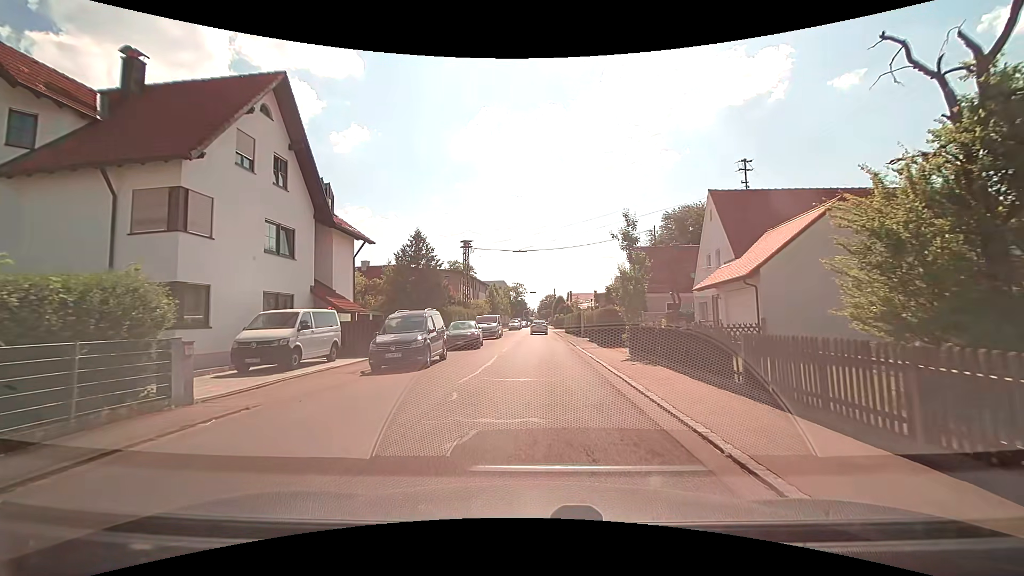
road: unclassified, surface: asphalt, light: Day
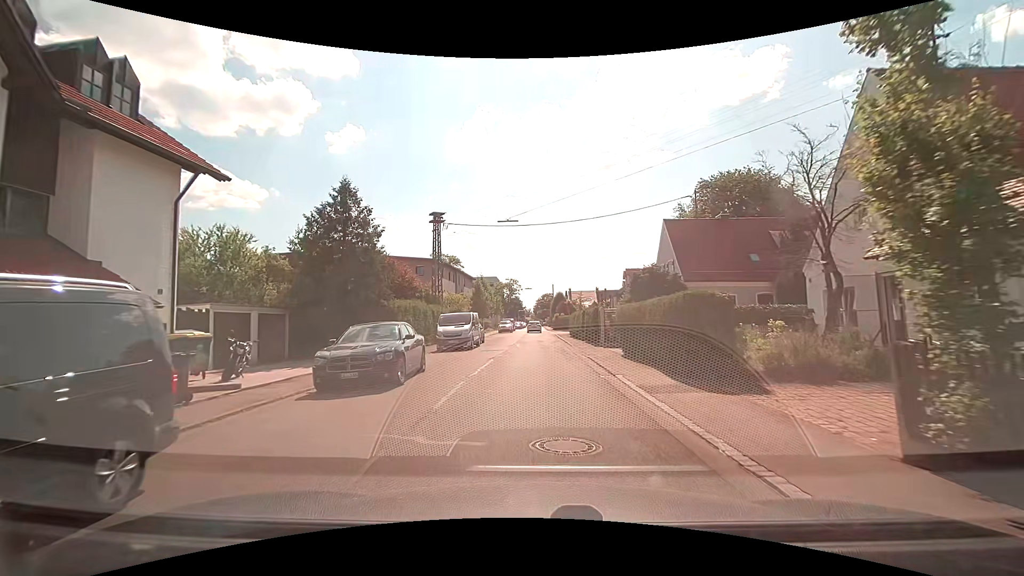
(+0.1, +14.3) m; +1°
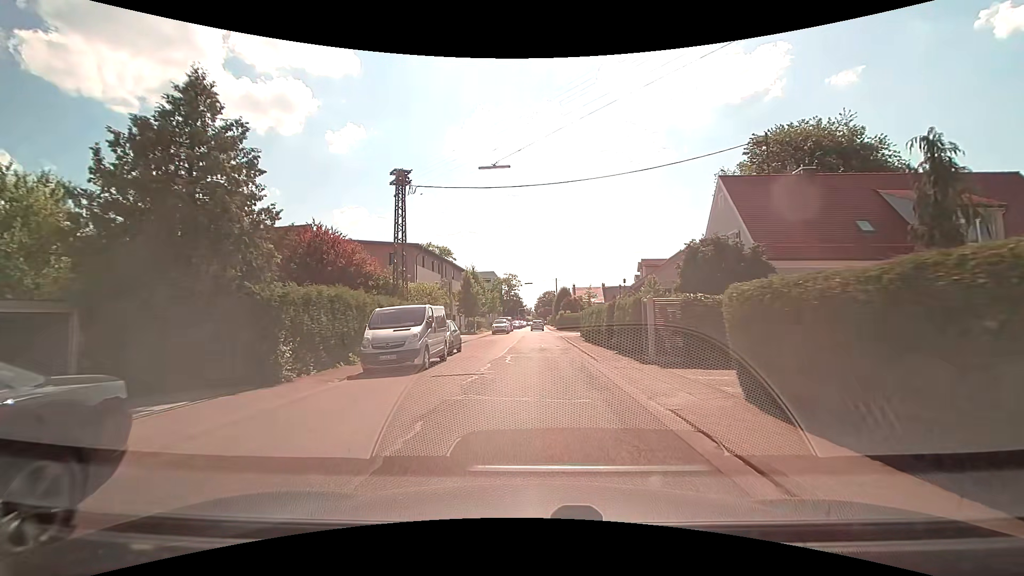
(-0.1, +11.1) m; -1°
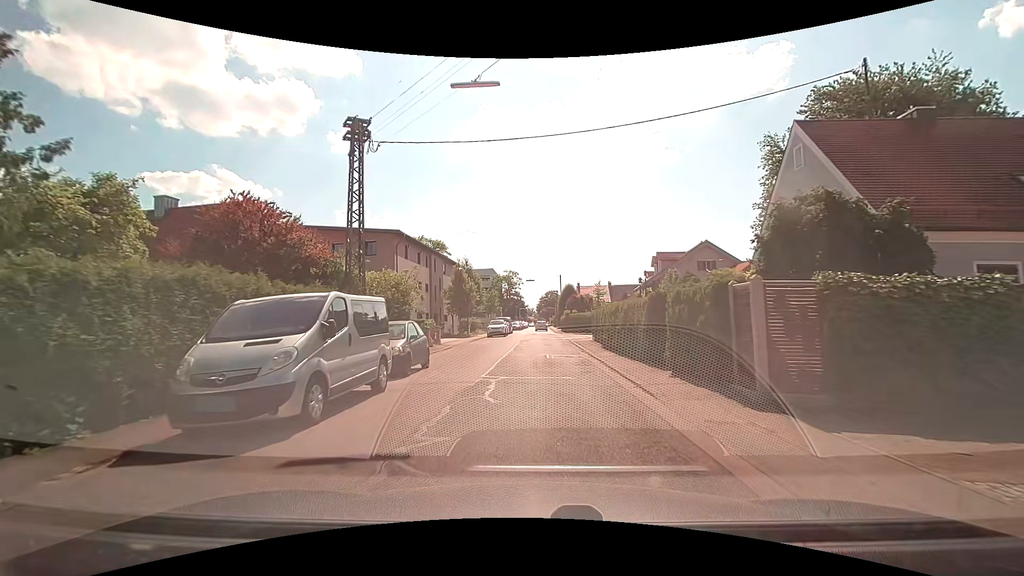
(0.0, +7.5) m; +1°
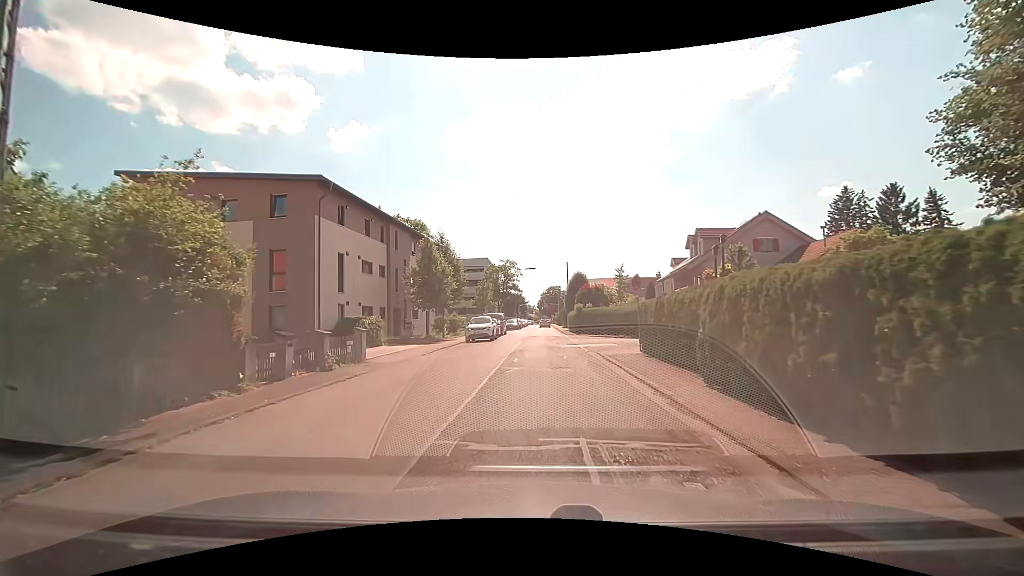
(-0.2, +14.6) m; -1°
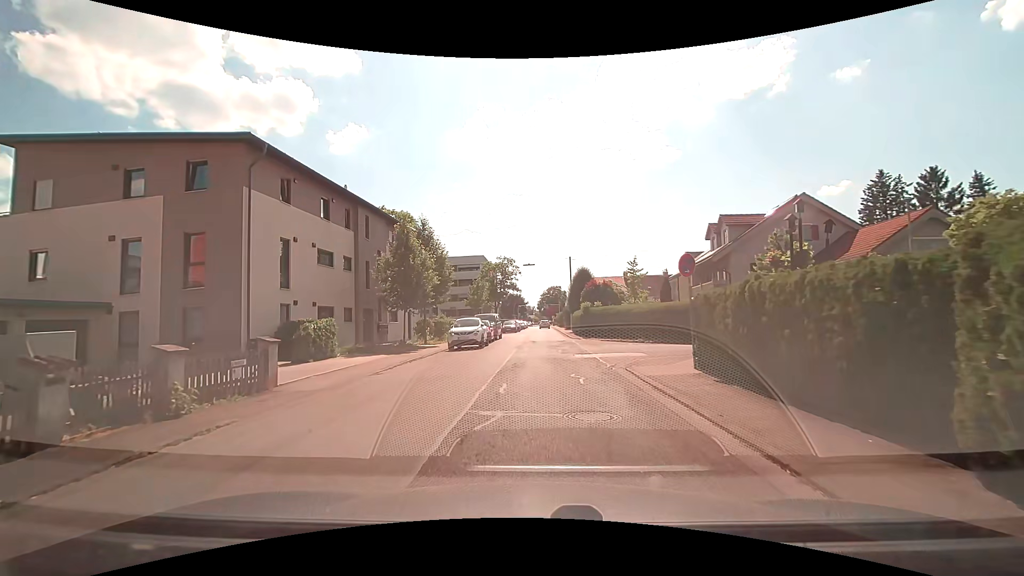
(0.0, +6.2) m; 0°
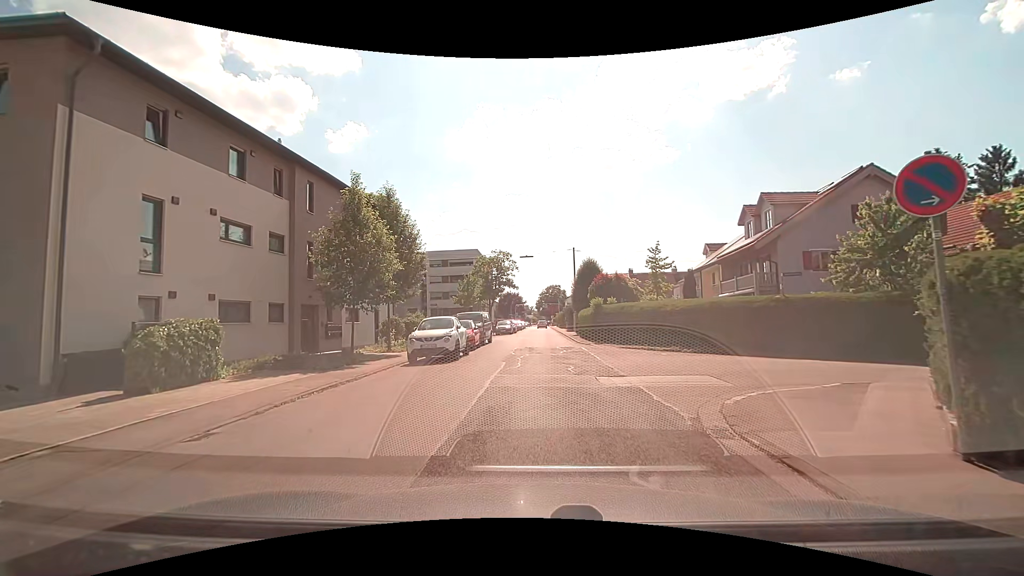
(0.0, +7.5) m; -1°
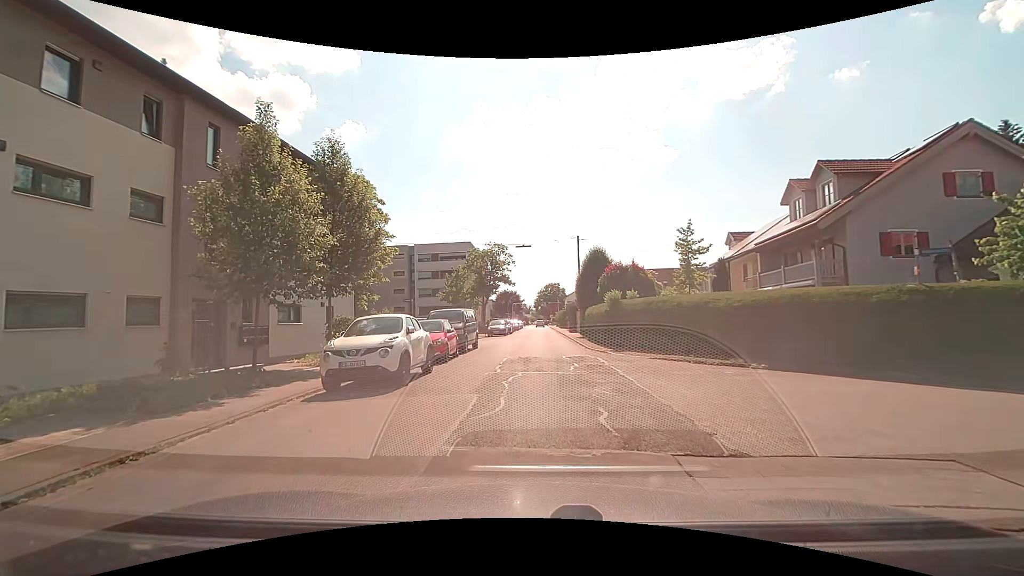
(+0.1, +6.7) m; +2°
